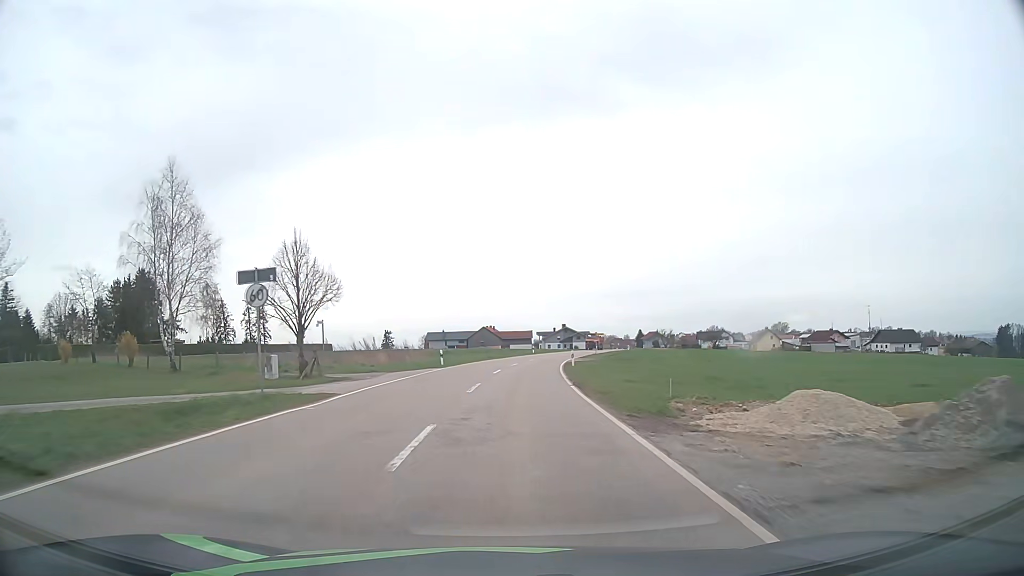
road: tertiary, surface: asphalt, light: Day
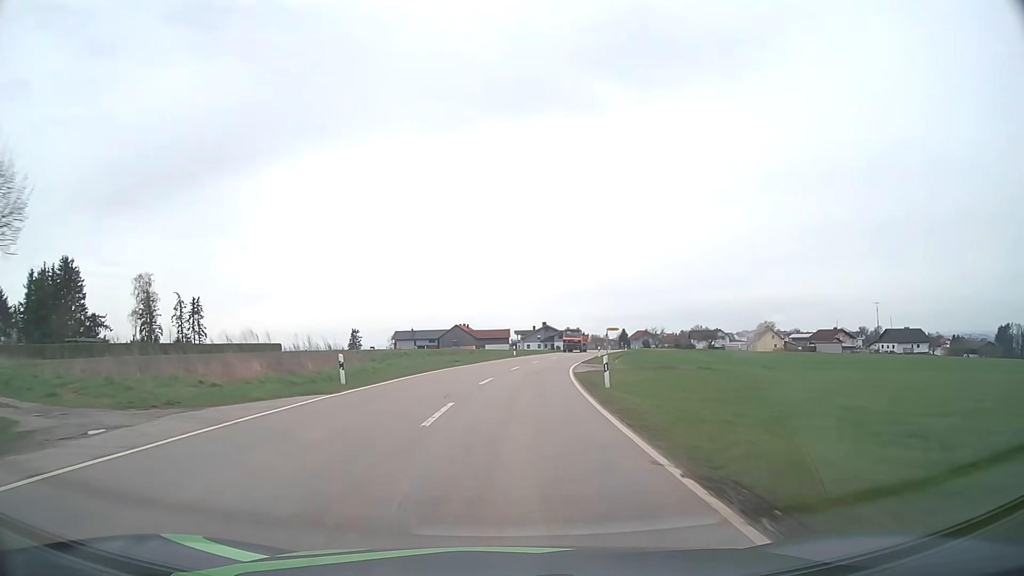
(+0.3, +20.5) m; +2°
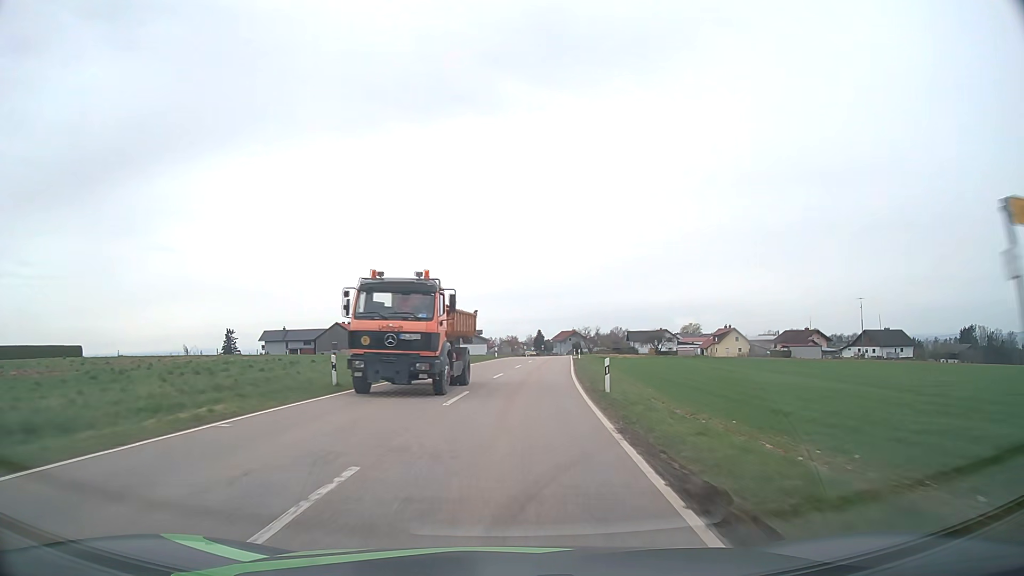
(+2.7, +42.8) m; +8°
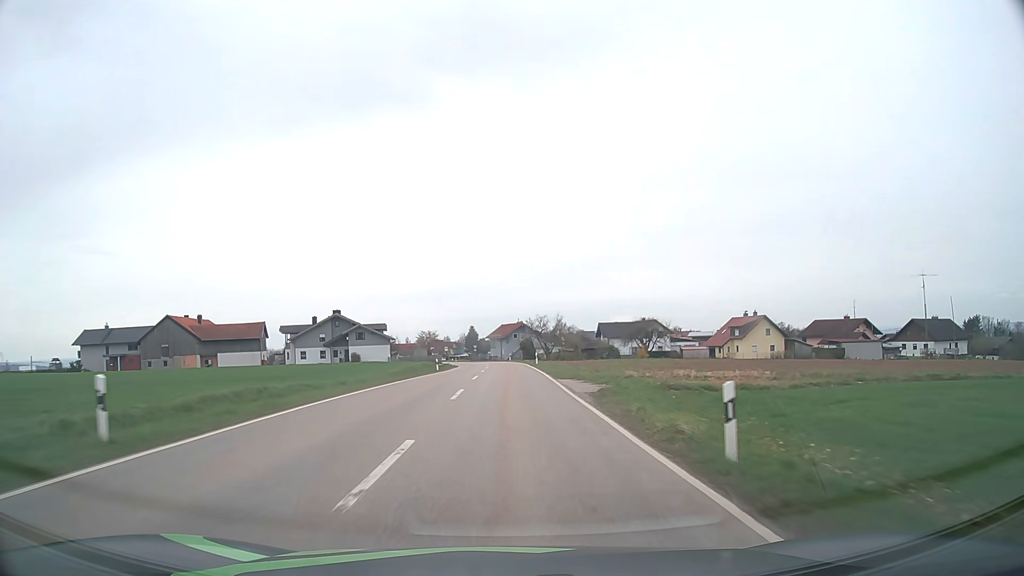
(+3.6, +56.7) m; +6°
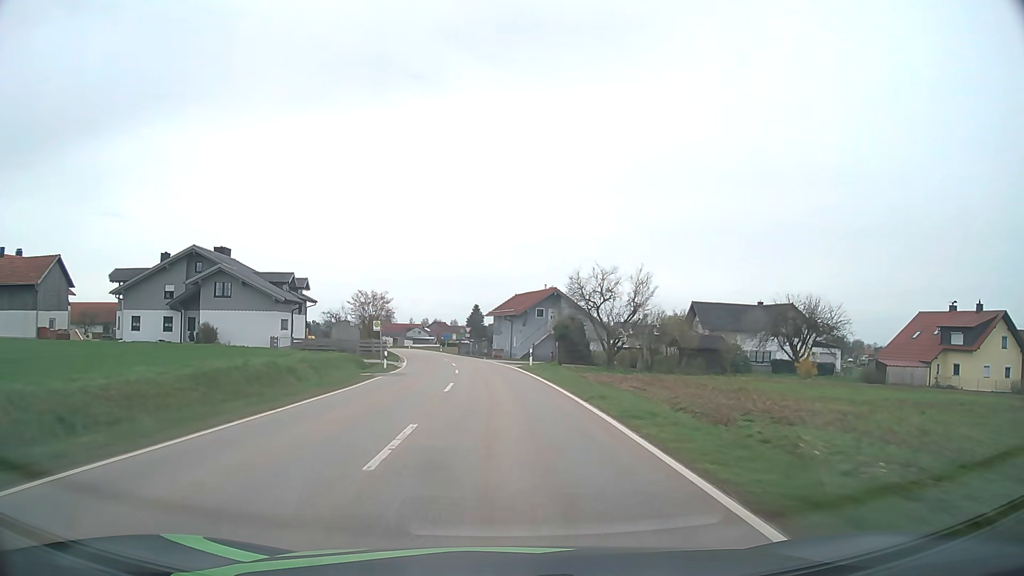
(-0.3, +56.9) m; -1°
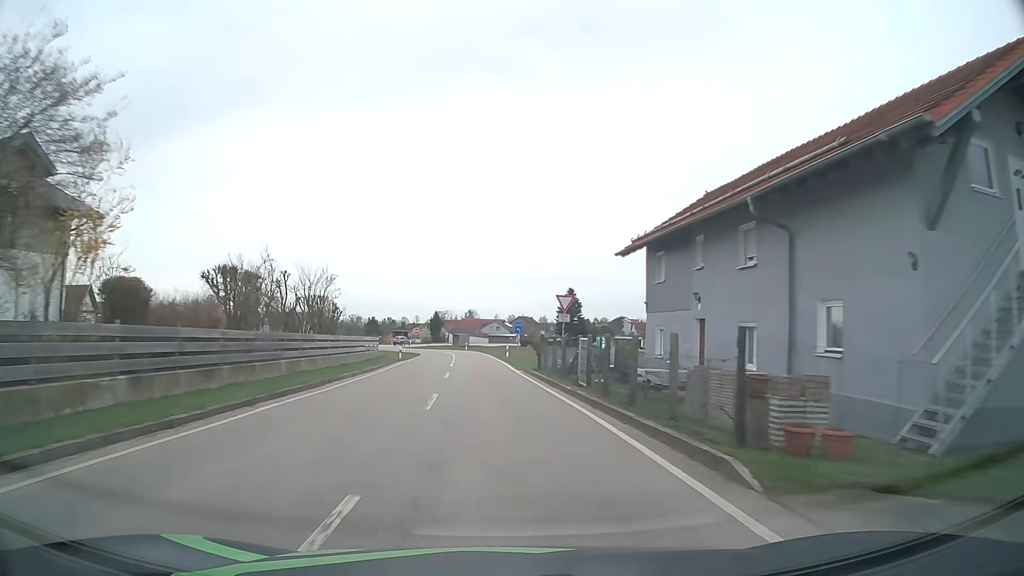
(-3.0, +52.8) m; -7°
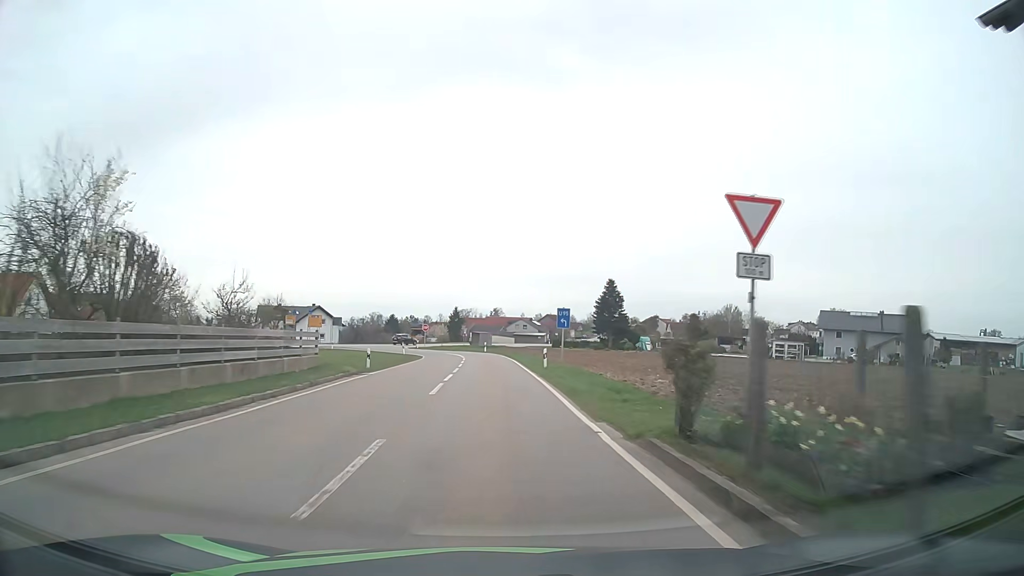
(-0.5, +20.1) m; -3°
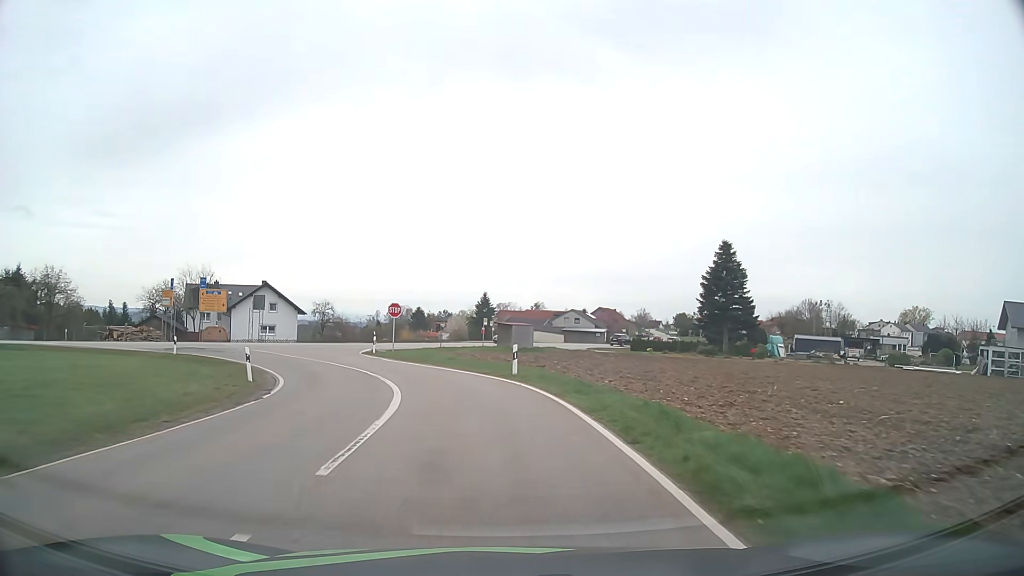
(-0.9, +45.5) m; -3°
(0, +10) (-2, +20) (-5, +29) (-9, +39) (-12, +48) (-10, +58) (-4, +66) (+2, +74) (+8, +82) (+14, +90) m
